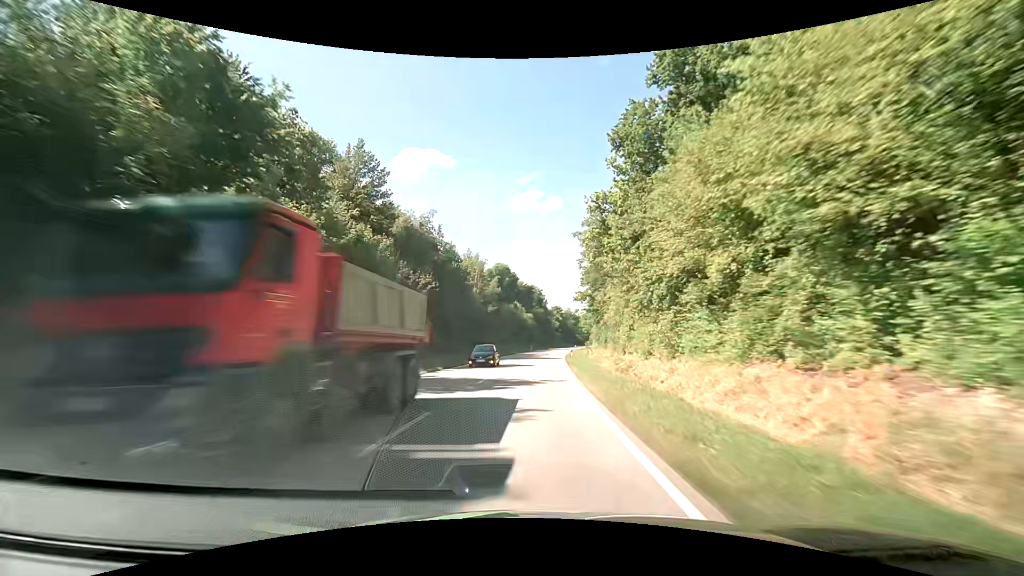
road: secondary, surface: asphalt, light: Day
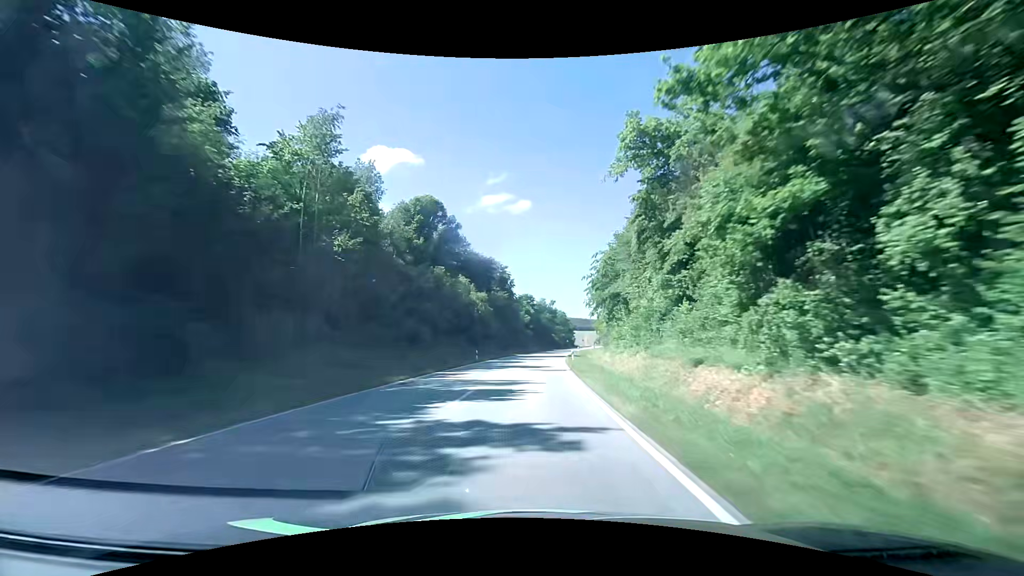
(+1.5, +55.1) m; +4°
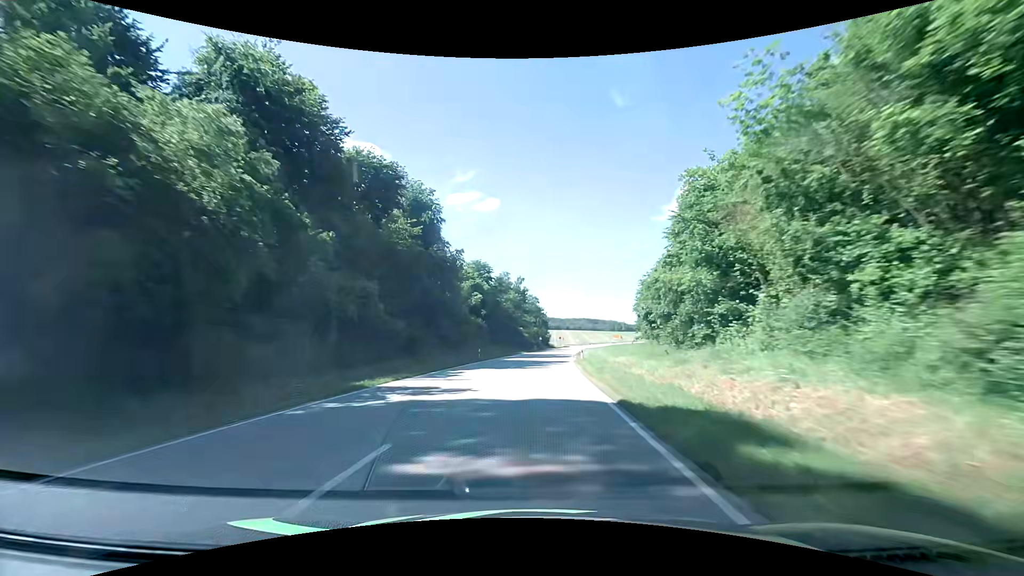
(+1.8, +56.0) m; +4°
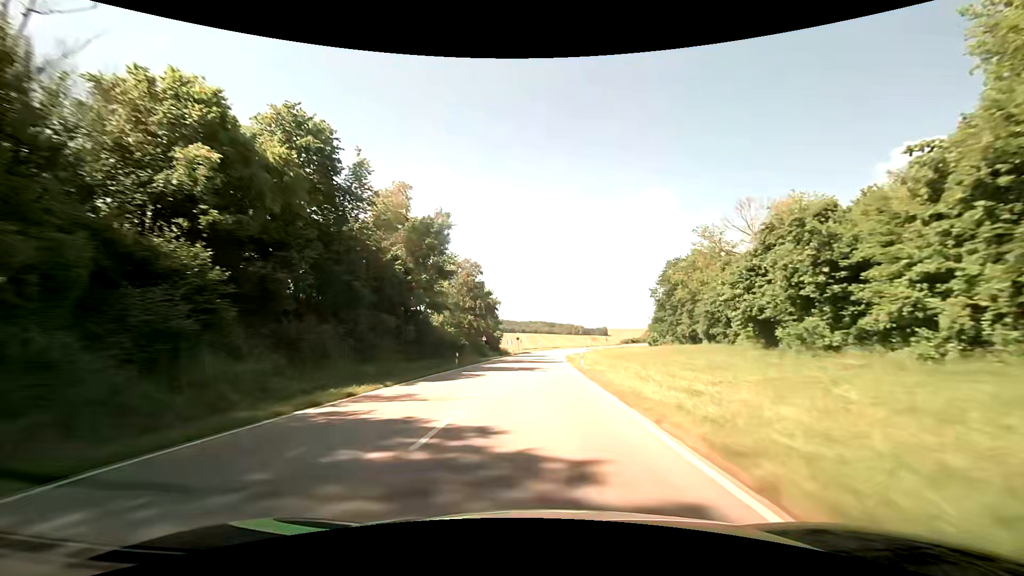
(+2.5, +56.3) m; +5°
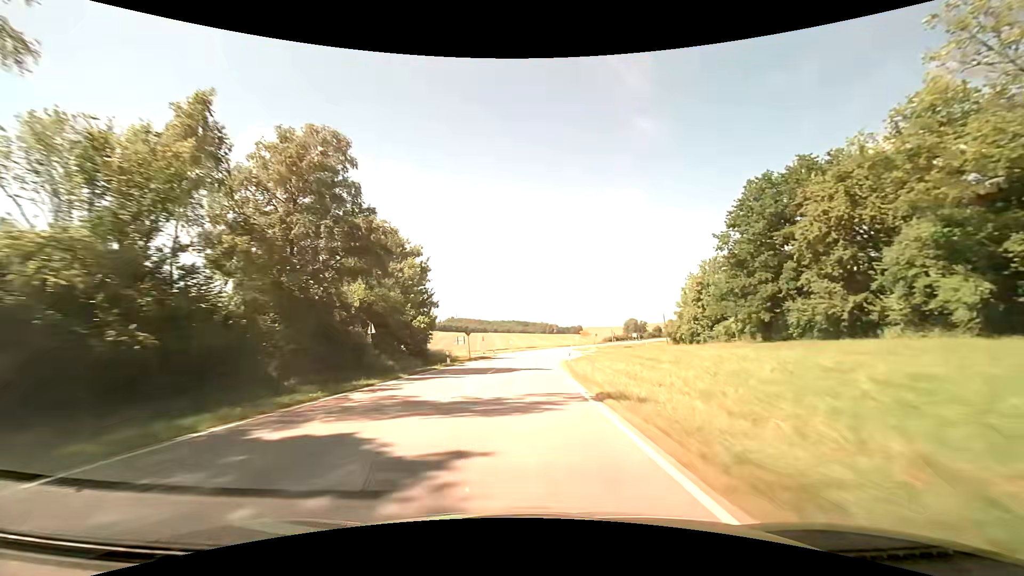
(+1.5, +42.3) m; +3°
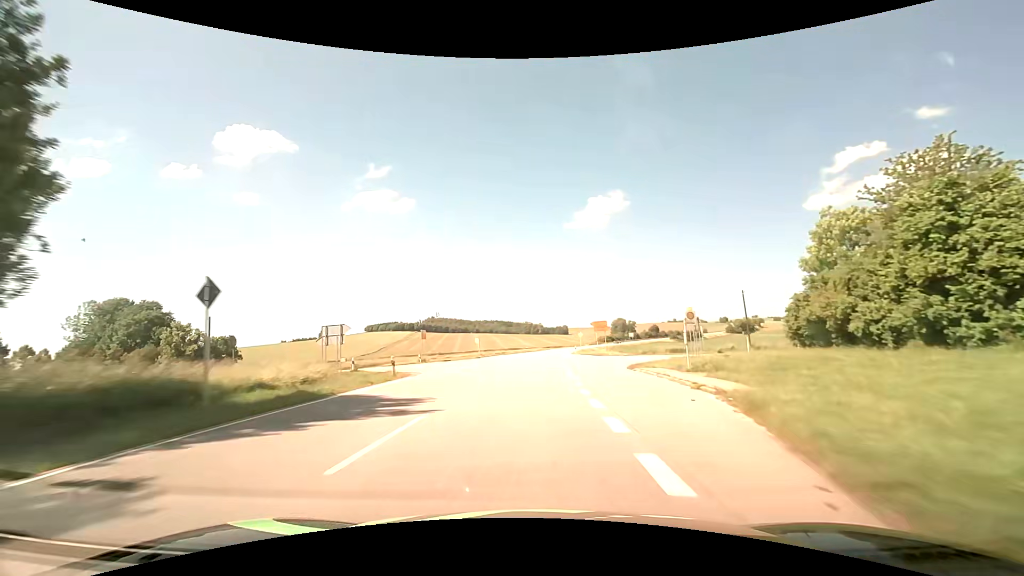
(+0.6, +42.5) m; +2°
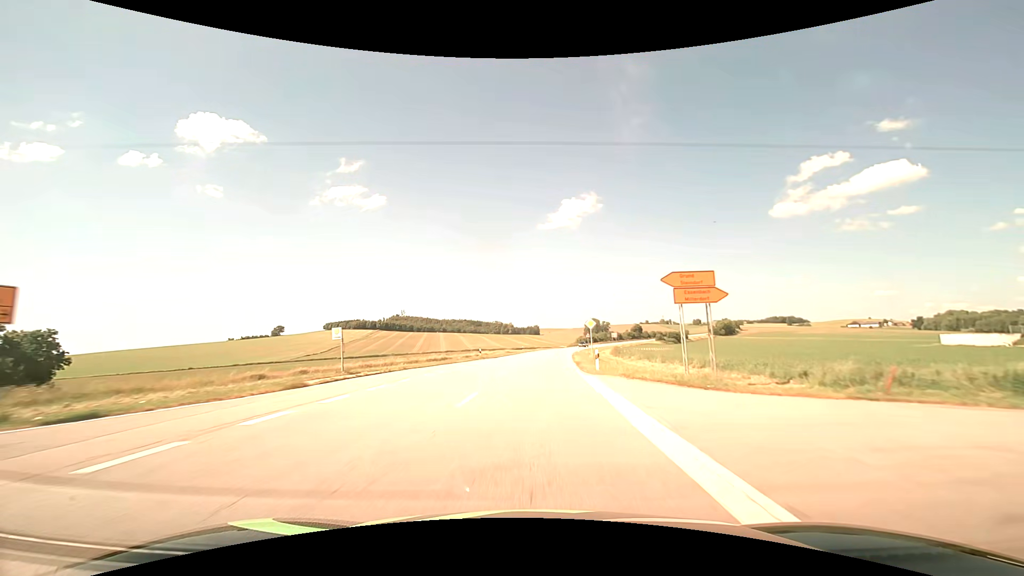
(+1.2, +42.6) m; +3°
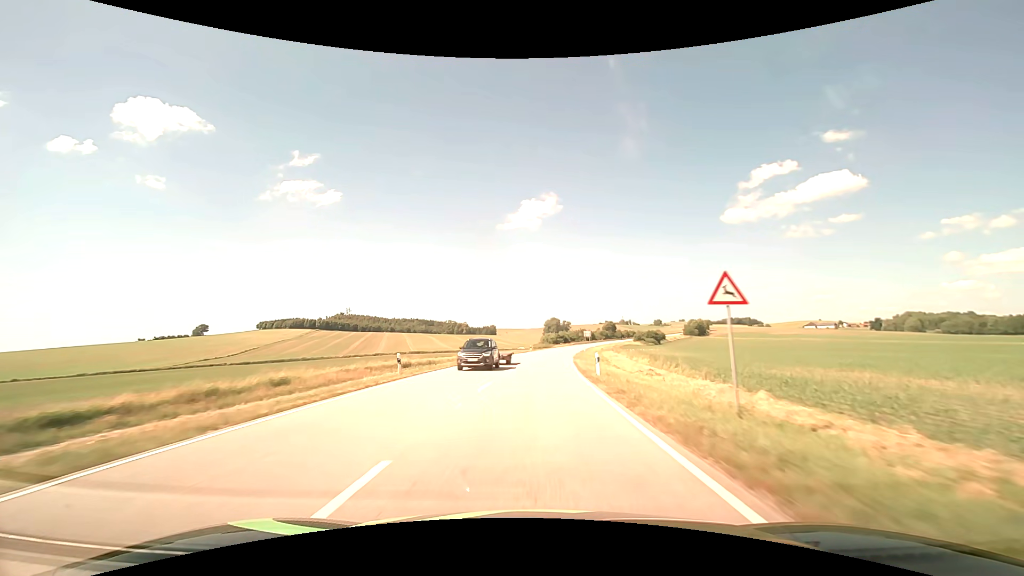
(+2.5, +56.9) m; +5°
(0, +10) (0, +20) (+1, +30) (+1, +40) (+2, +50) (+3, +60) (+4, +70) (+5, +80) (+6, +90) (+8, +100) m
